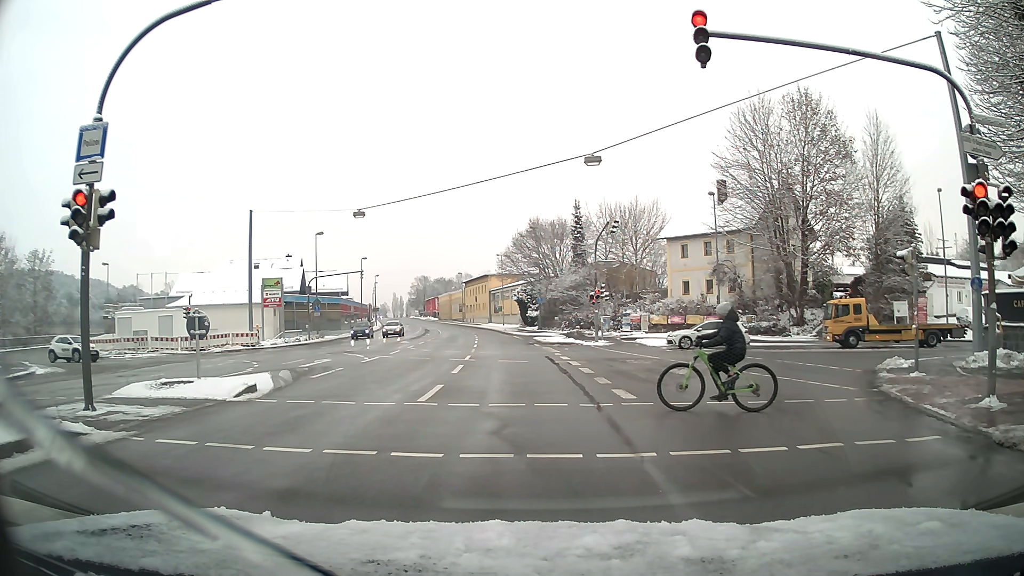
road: primary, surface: asphalt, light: Day
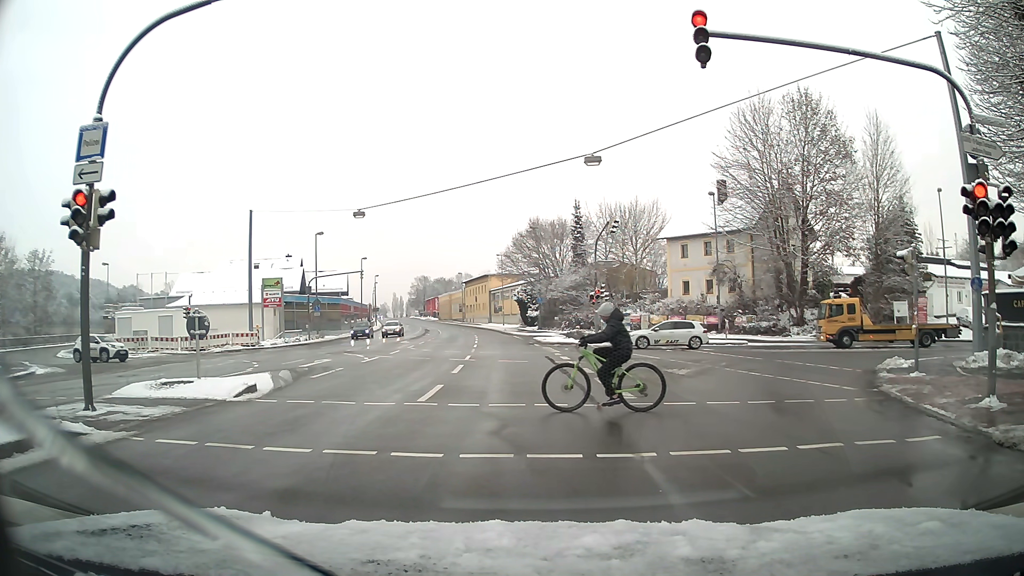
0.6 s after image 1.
(0.0, 0.0) m; 0°
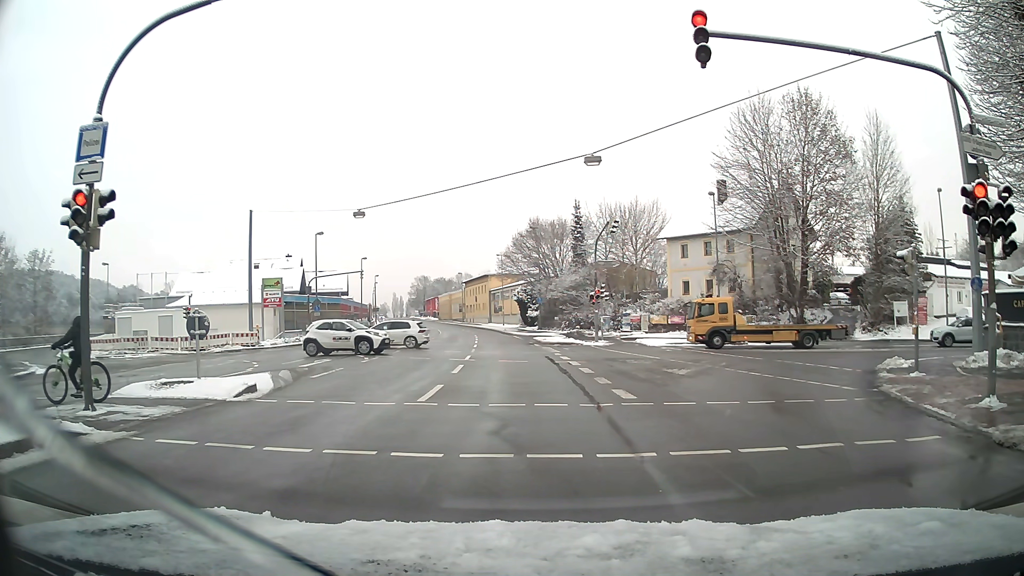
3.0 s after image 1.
(0.0, 0.0) m; 0°
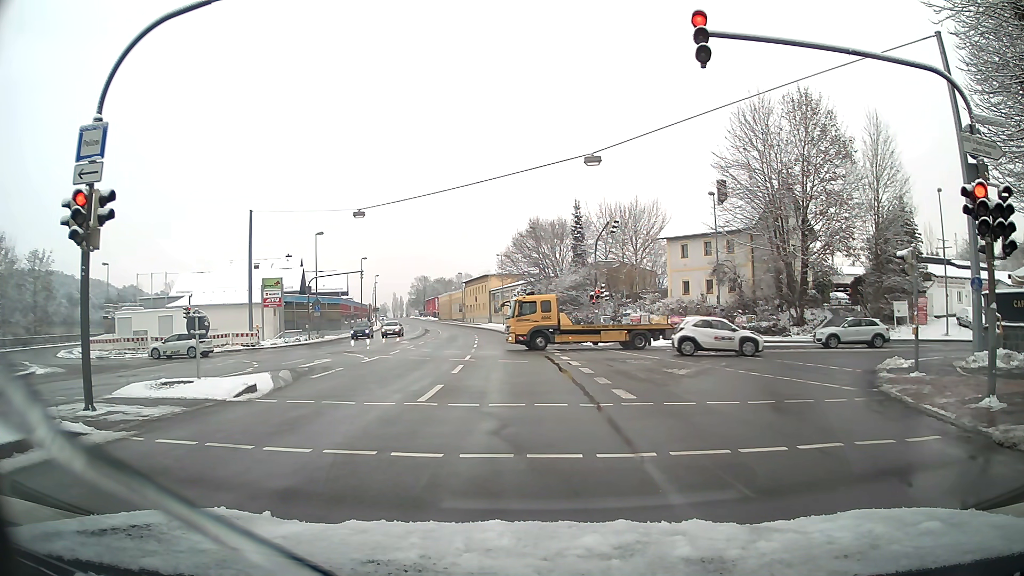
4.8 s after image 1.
(0.0, 0.0) m; 0°
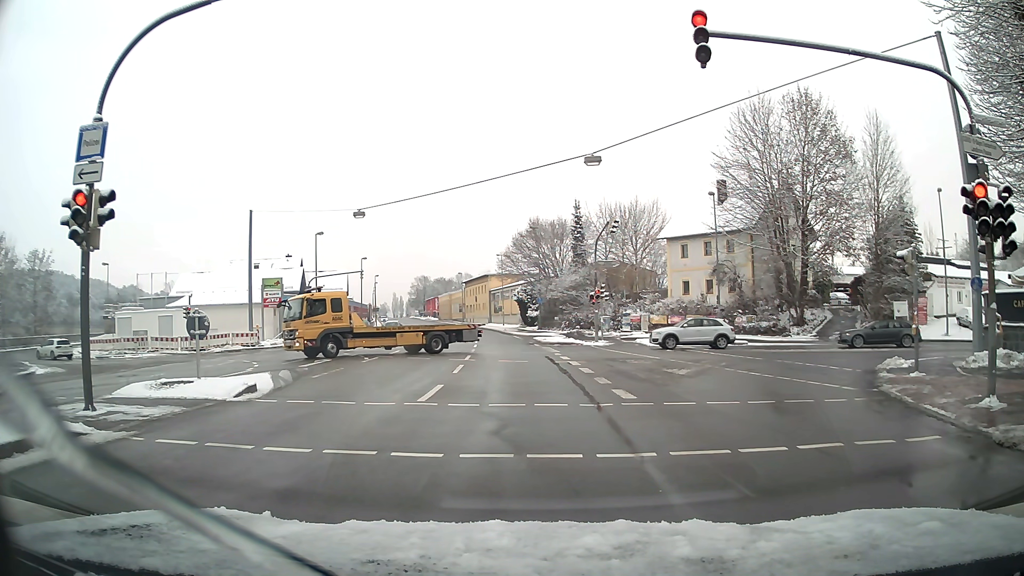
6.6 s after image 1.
(0.0, 0.0) m; 0°
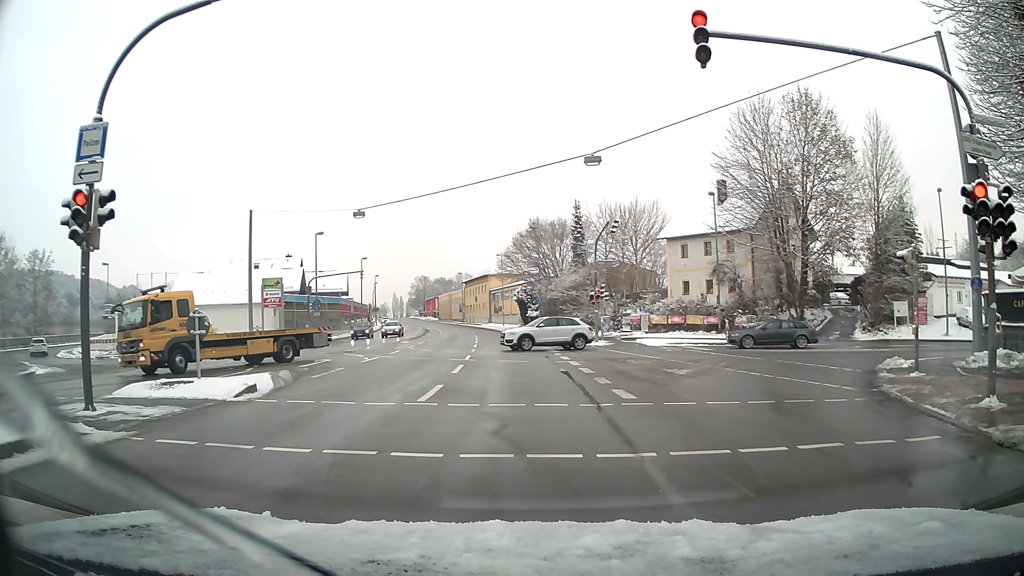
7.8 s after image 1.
(0.0, 0.0) m; 0°
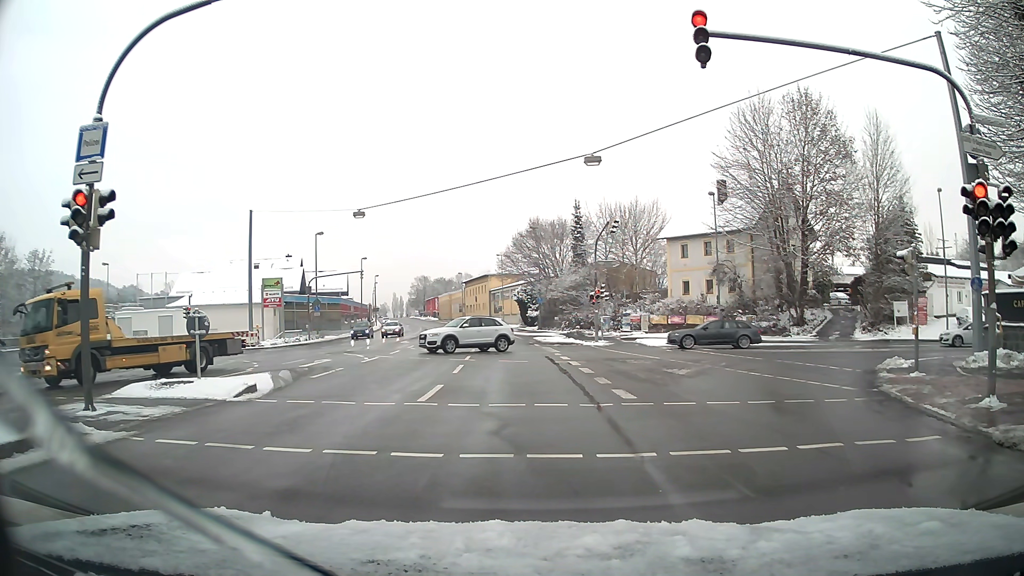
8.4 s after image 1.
(0.0, 0.0) m; 0°
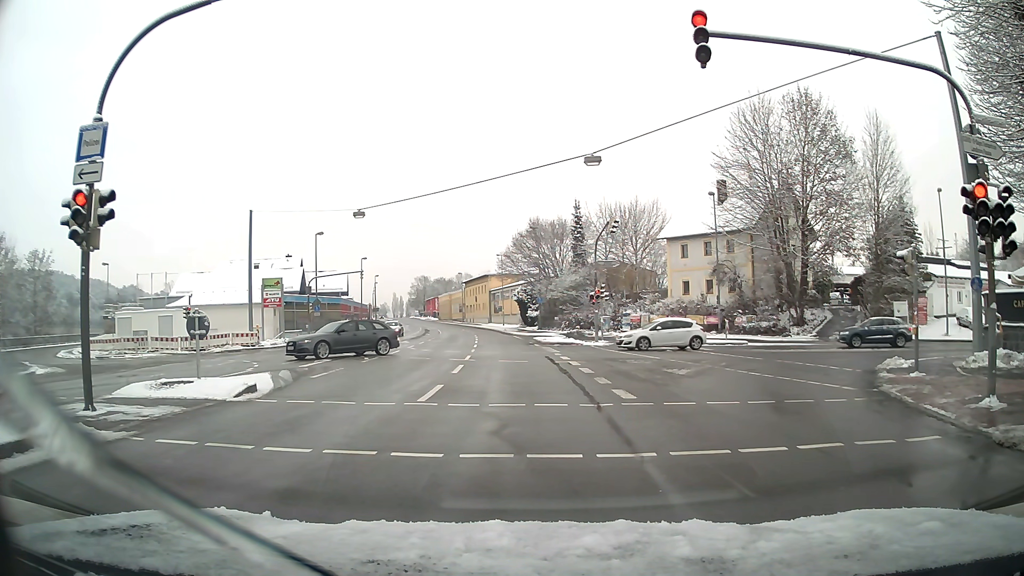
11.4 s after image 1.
(0.0, 0.0) m; 0°
(0, +10) (-1, +20) (-1, +30) (-2, +40) (-3, +50) (-4, +60) (-5, +70) (-6, +80) (-8, +90) (-10, +99) m
